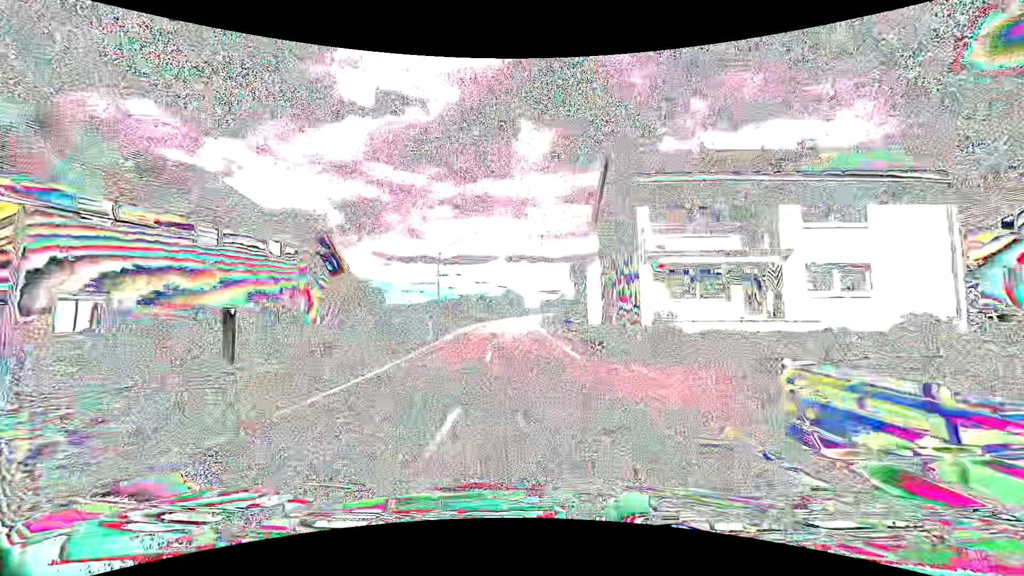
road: secondary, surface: asphalt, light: Day
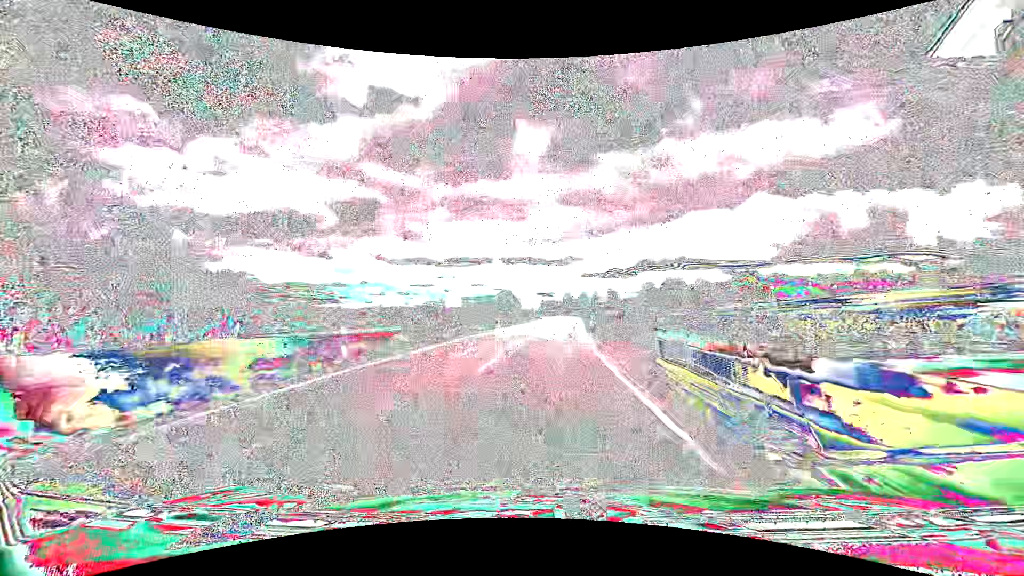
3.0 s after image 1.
(-2.2, +58.1) m; 0°
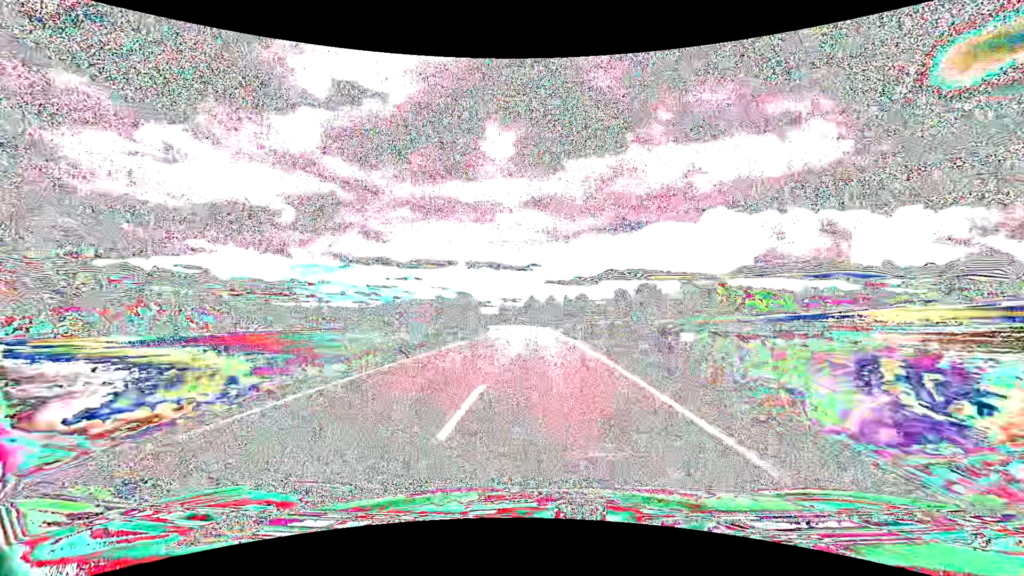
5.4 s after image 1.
(+1.9, +49.1) m; +4°
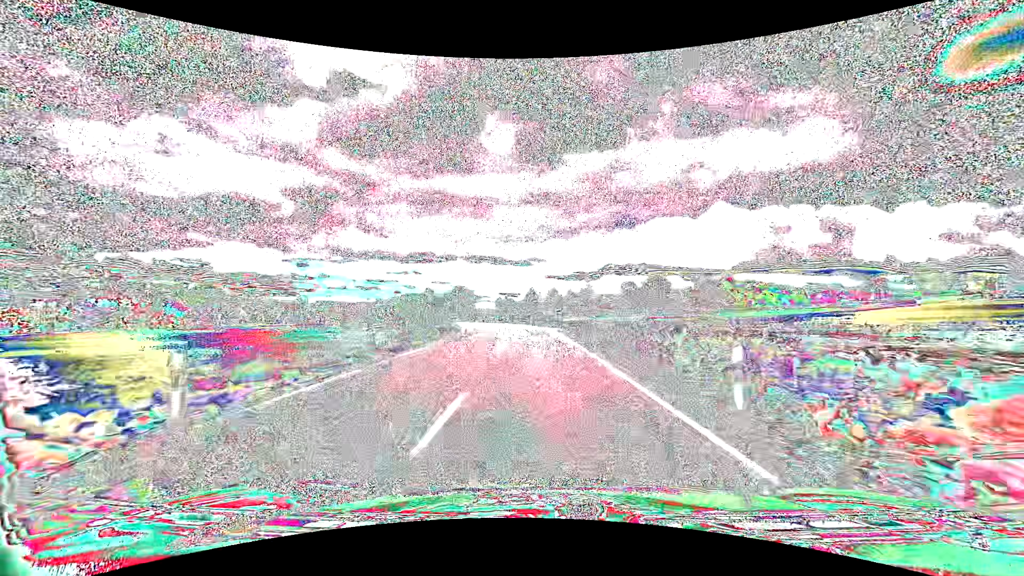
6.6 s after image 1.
(+0.1, +25.3) m; 0°
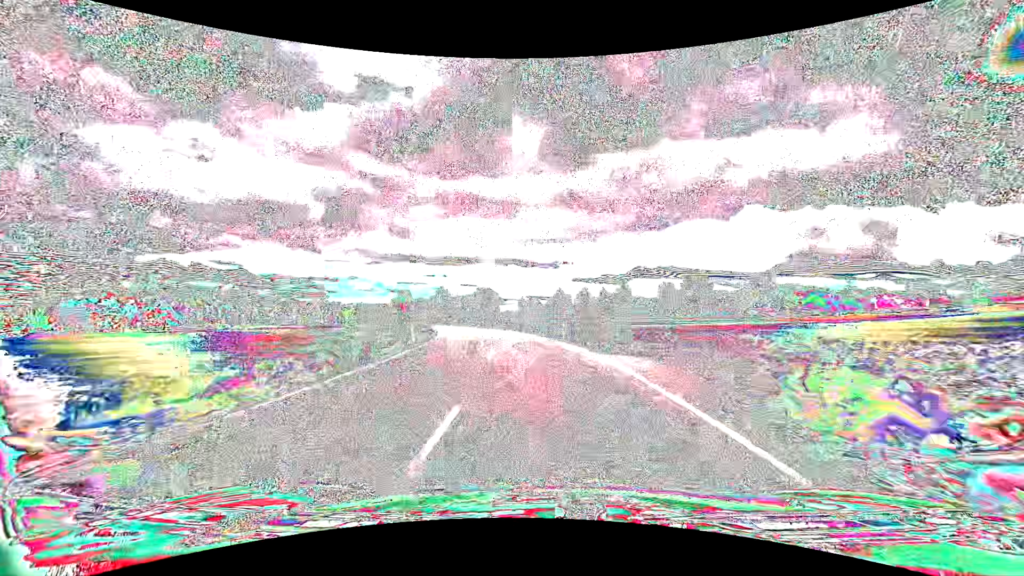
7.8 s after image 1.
(-0.6, +25.2) m; -3°
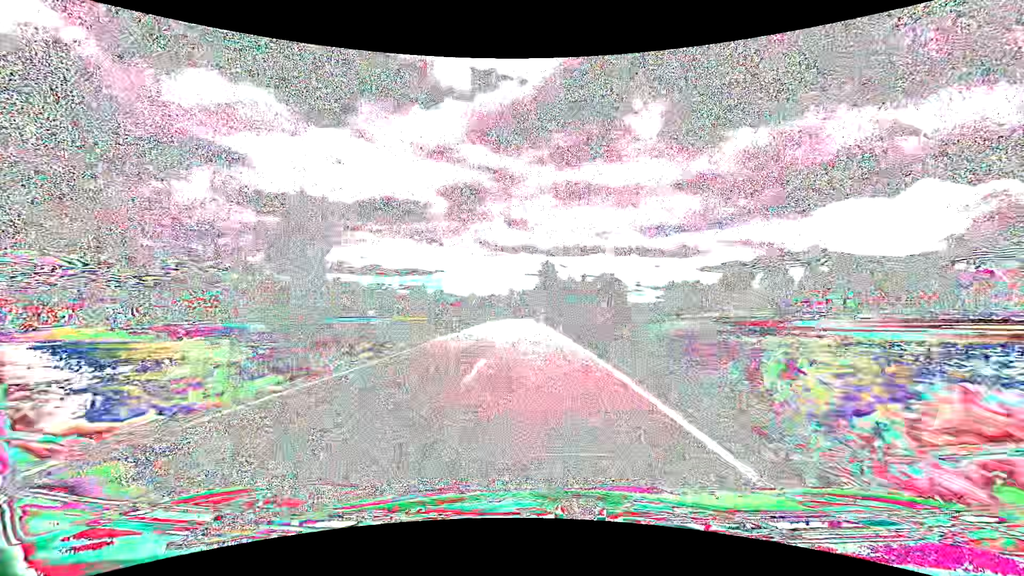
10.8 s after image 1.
(-8.1, +63.4) m; -14°
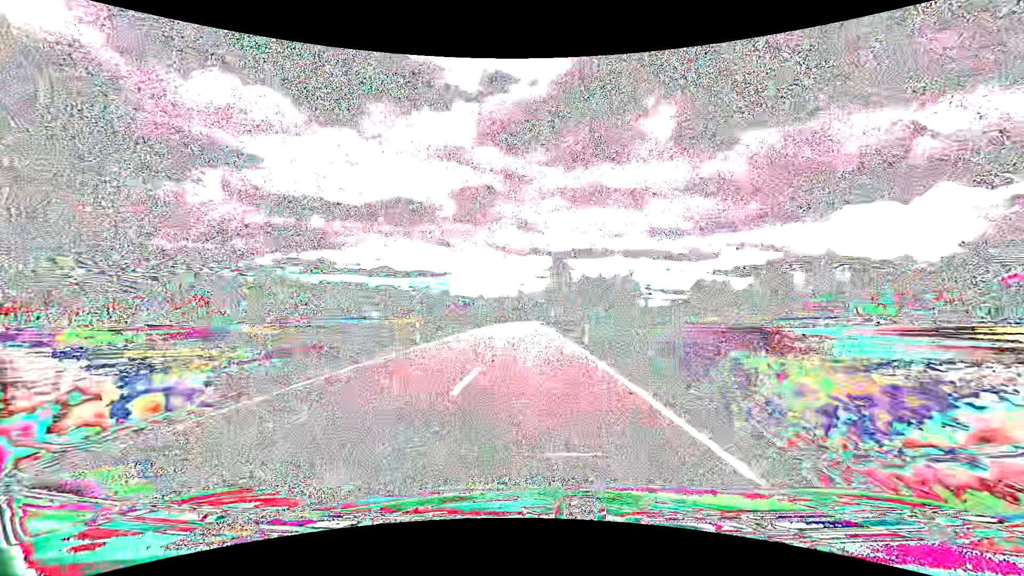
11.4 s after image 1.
(-0.1, +13.1) m; -1°
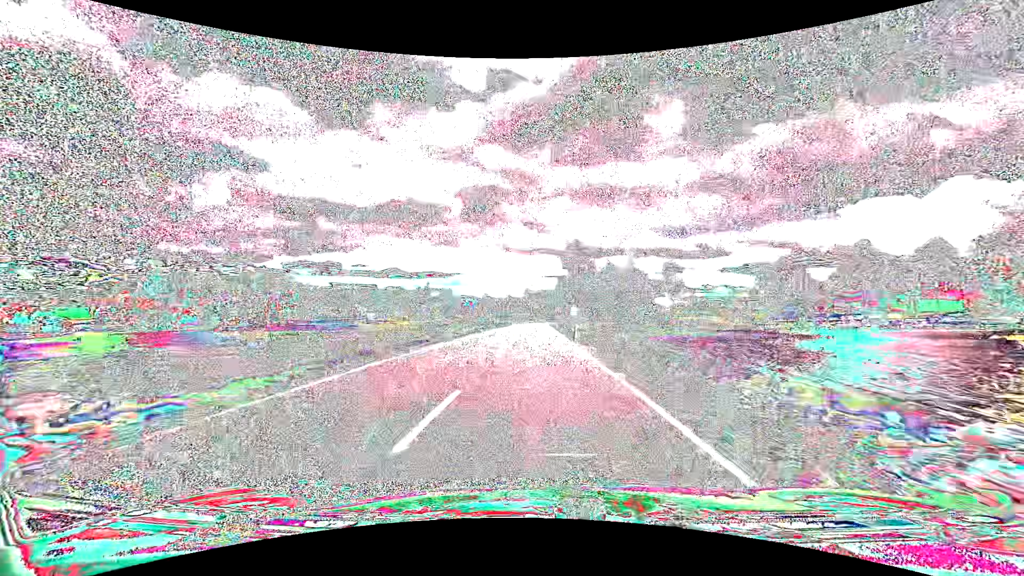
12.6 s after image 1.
(-0.3, +26.6) m; -1°
(0, +10) (0, +20) (0, +30) (0, +40) (0, +50) (0, +60) (0, +70) (0, +80) (0, +90) (+1, +100) m
